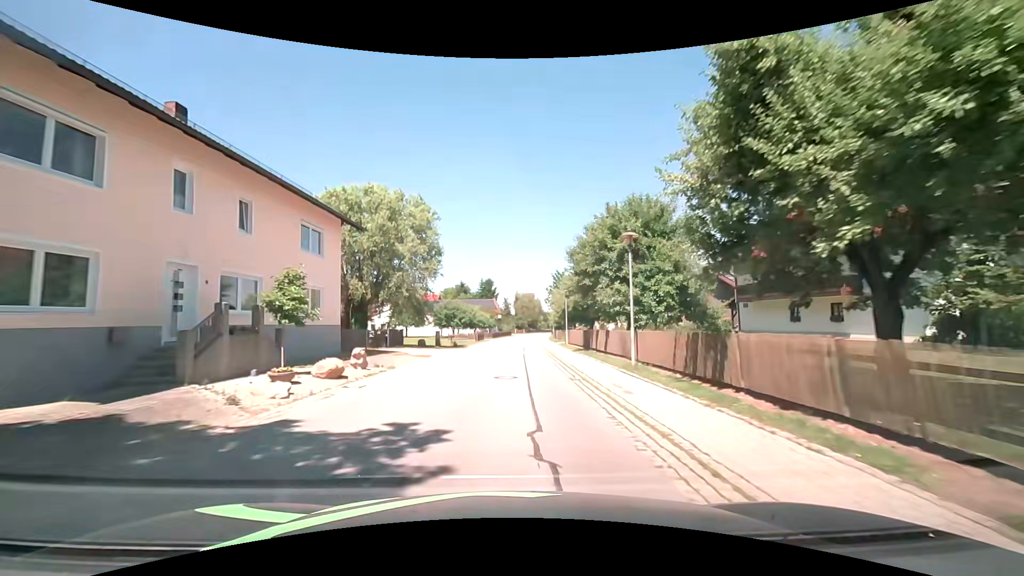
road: secondary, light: Day
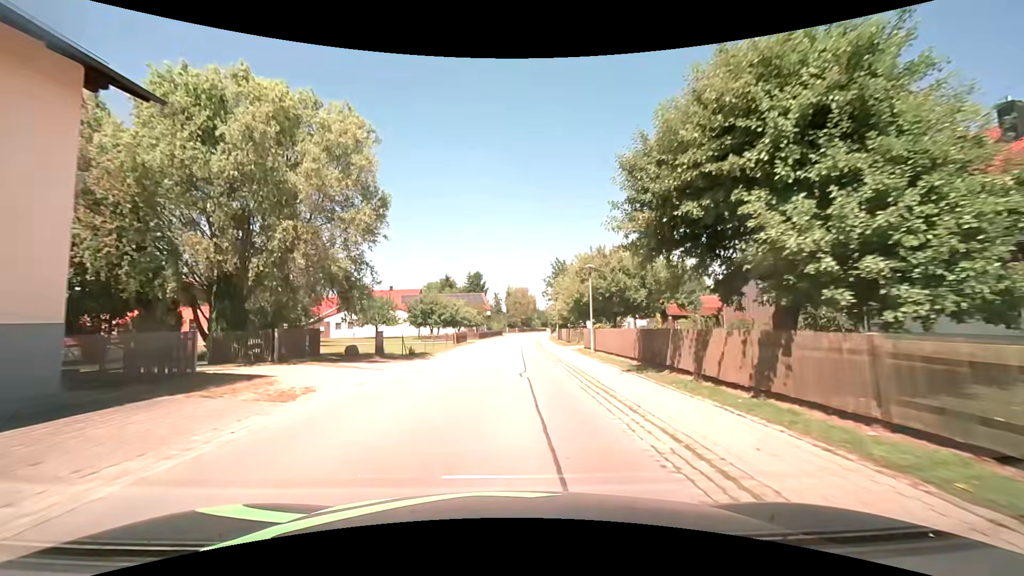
(0.0, +15.2) m; +1°
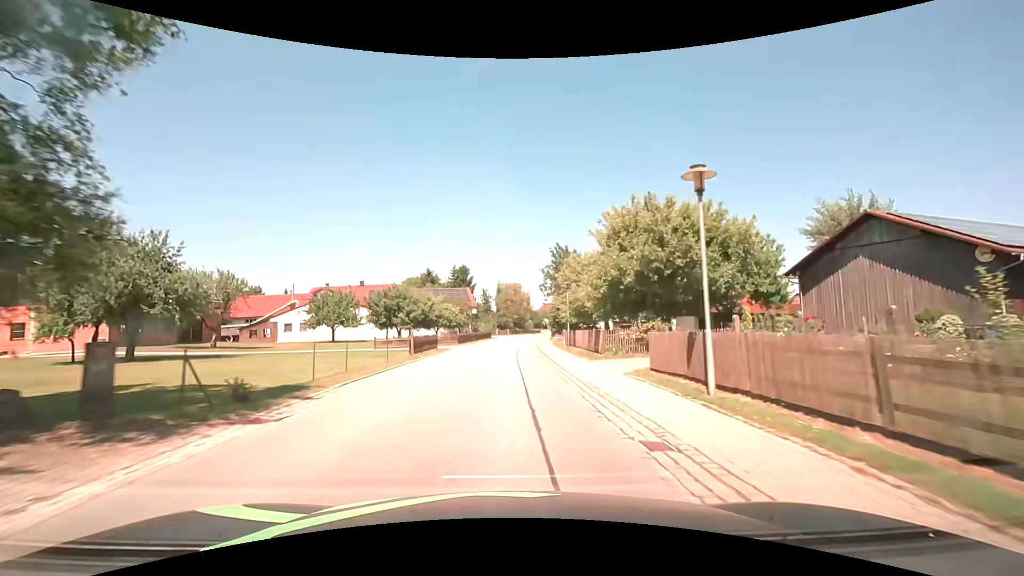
(+0.1, +15.3) m; +2°
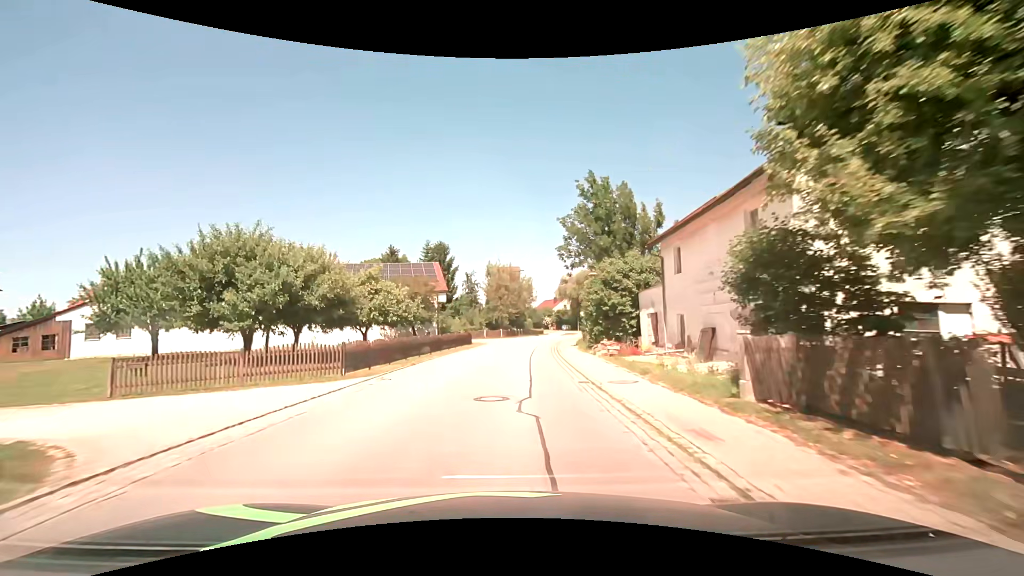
(0.0, +30.6) m; 0°
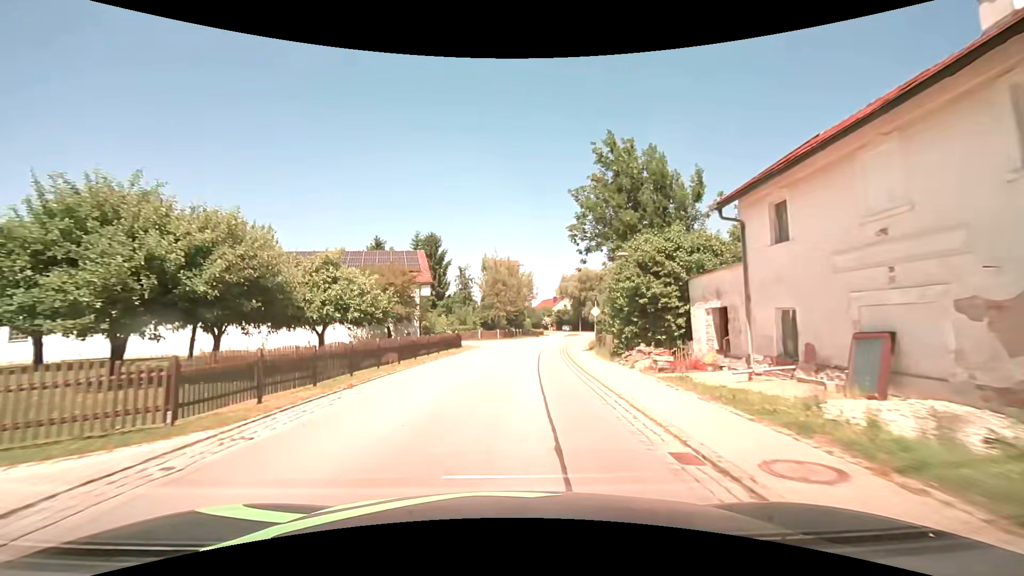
(0.0, +7.6) m; 0°
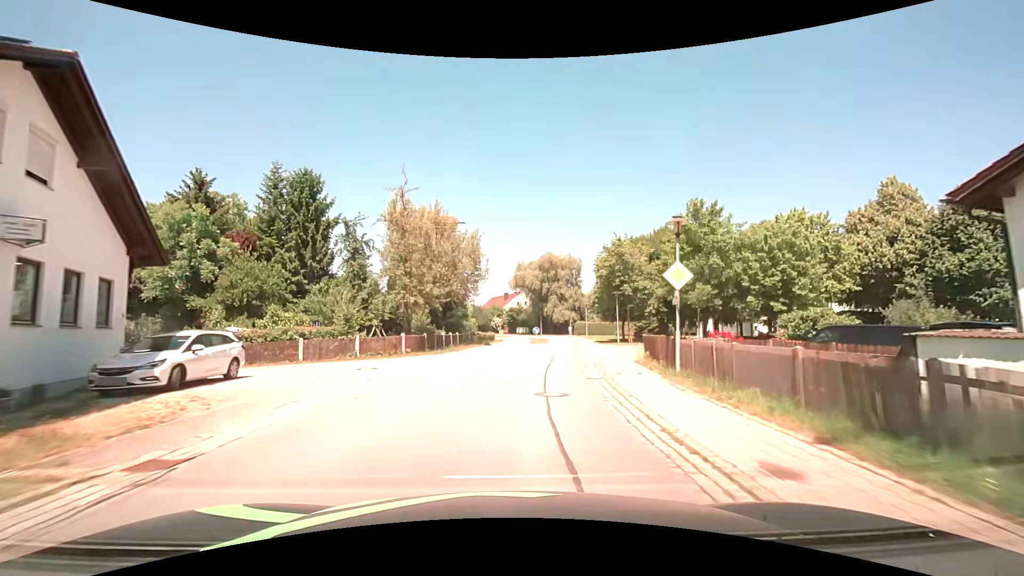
(+1.3, +30.4) m; +6°
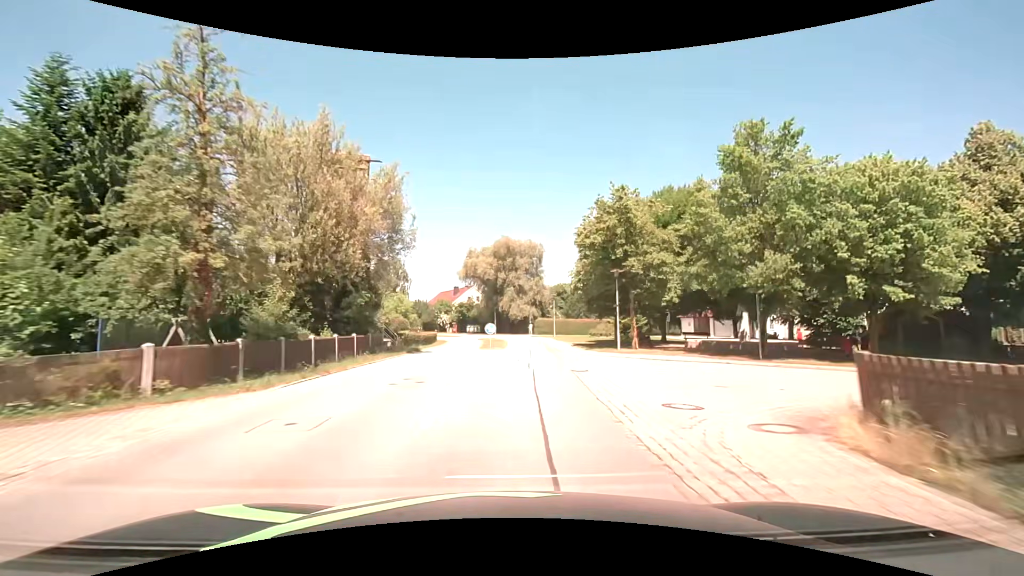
(+0.7, +15.1) m; +6°
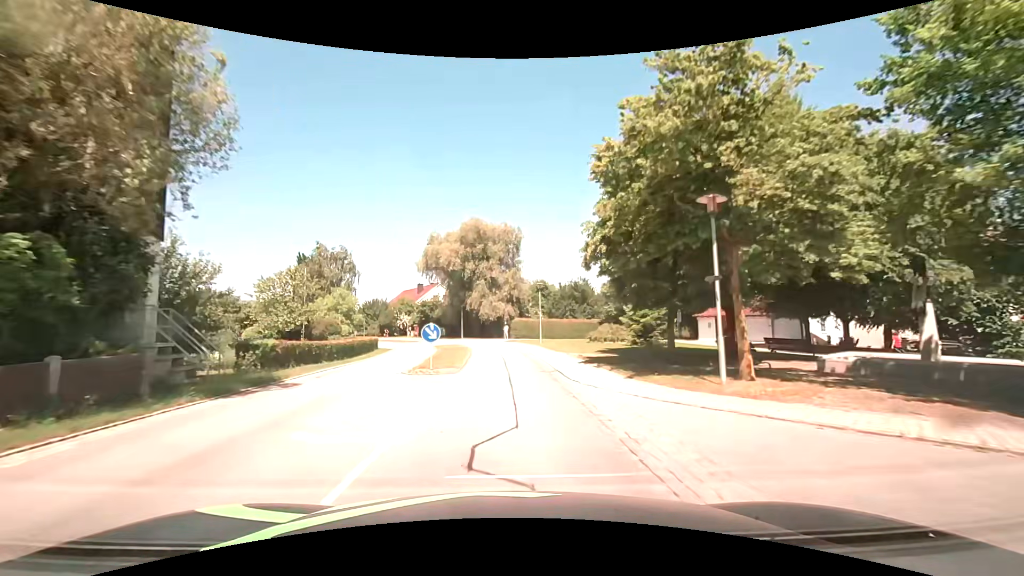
(+0.4, +15.2) m; +3°
(0, +10) (0, +20) (0, +30) (-1, +40) (-3, +50) (-6, +59) (-10, +68) (-15, +77) (-20, +86) (-25, +95) m
